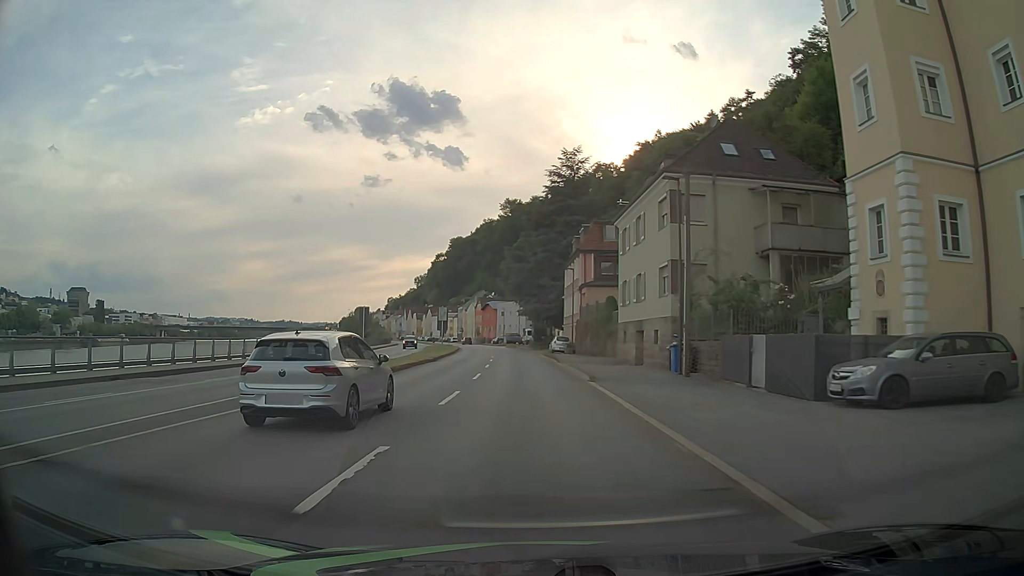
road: primary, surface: asphalt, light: Day
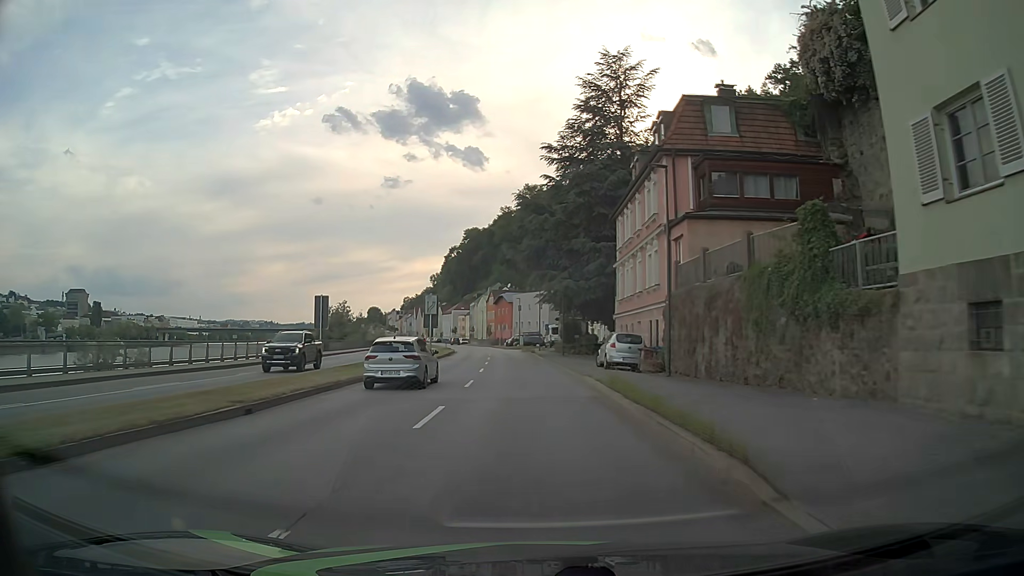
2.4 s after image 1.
(-0.3, +30.6) m; -2°
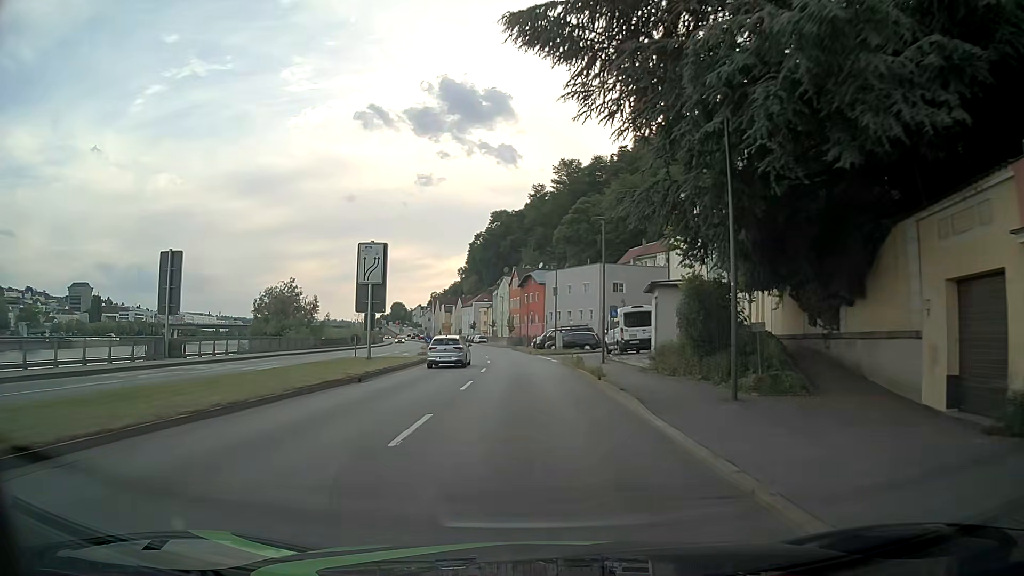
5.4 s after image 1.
(-1.0, +38.3) m; -3°
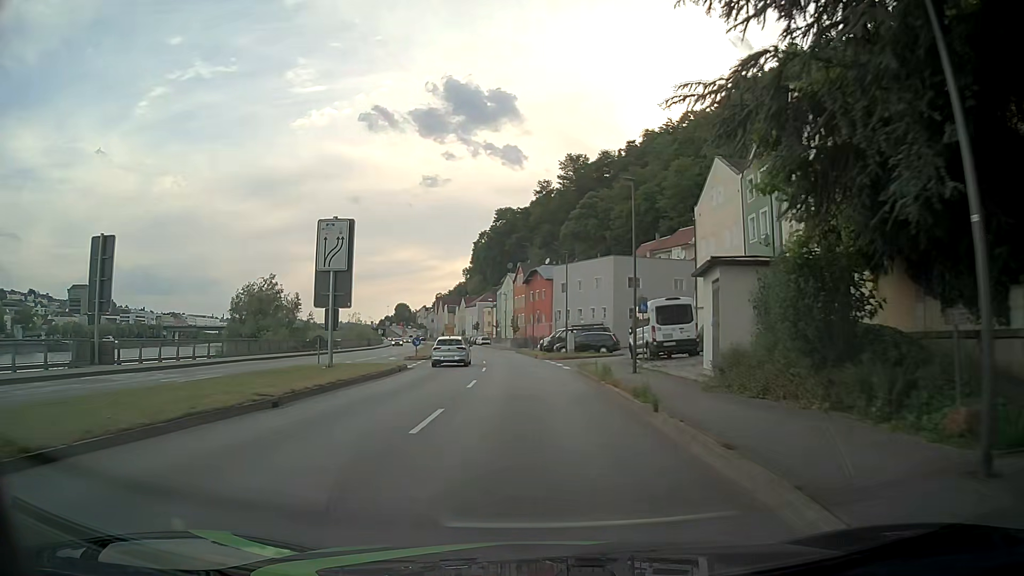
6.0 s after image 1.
(0.0, +7.7) m; 0°
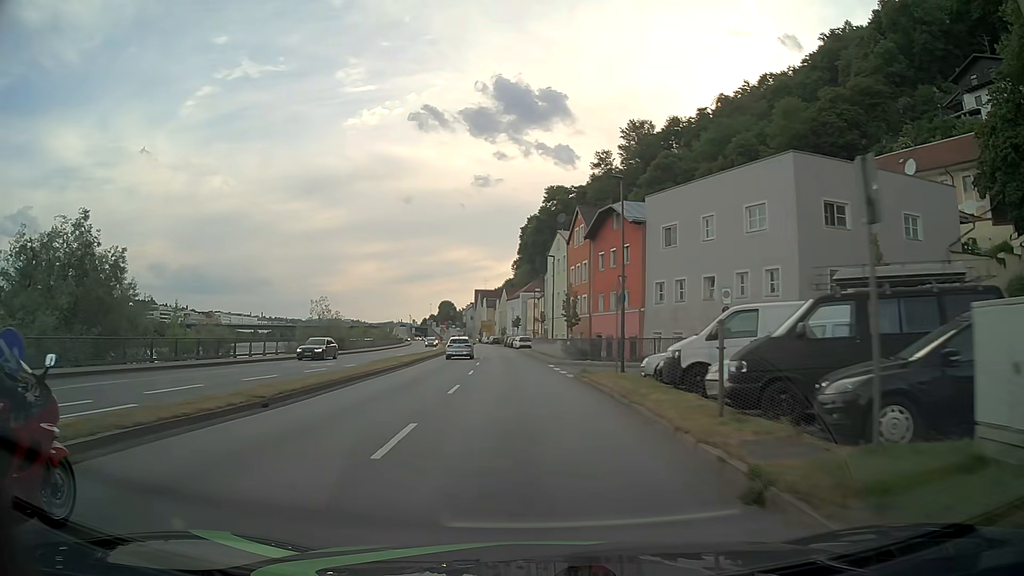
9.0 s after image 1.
(-1.0, +38.3) m; -4°
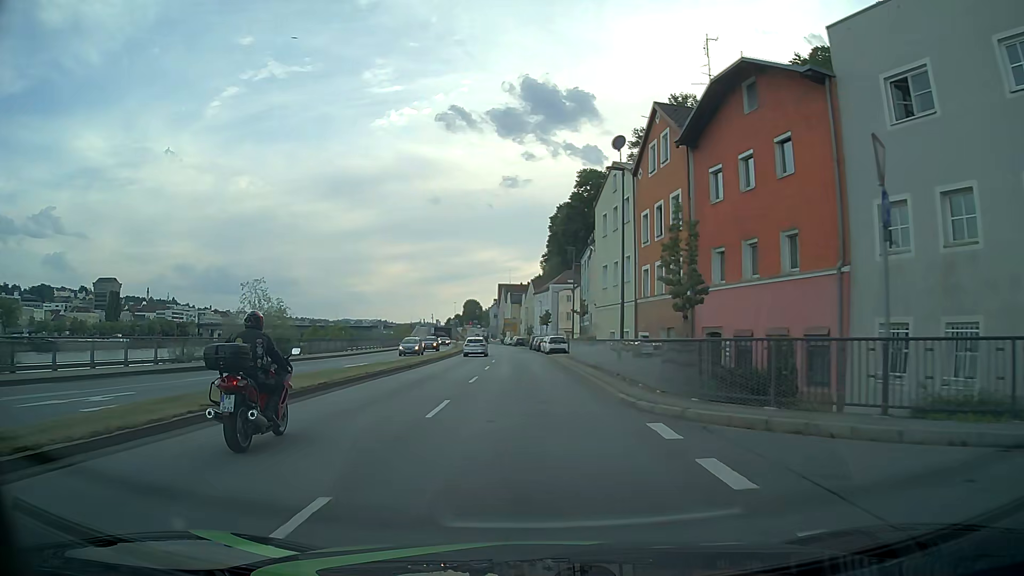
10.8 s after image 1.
(-0.5, +22.9) m; -2°
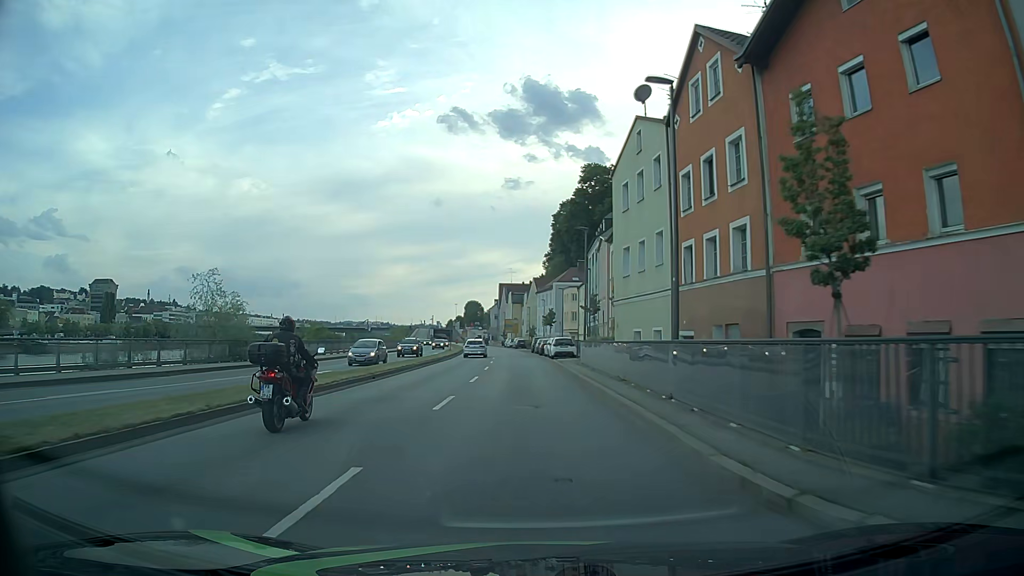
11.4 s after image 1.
(0.0, +7.7) m; 0°
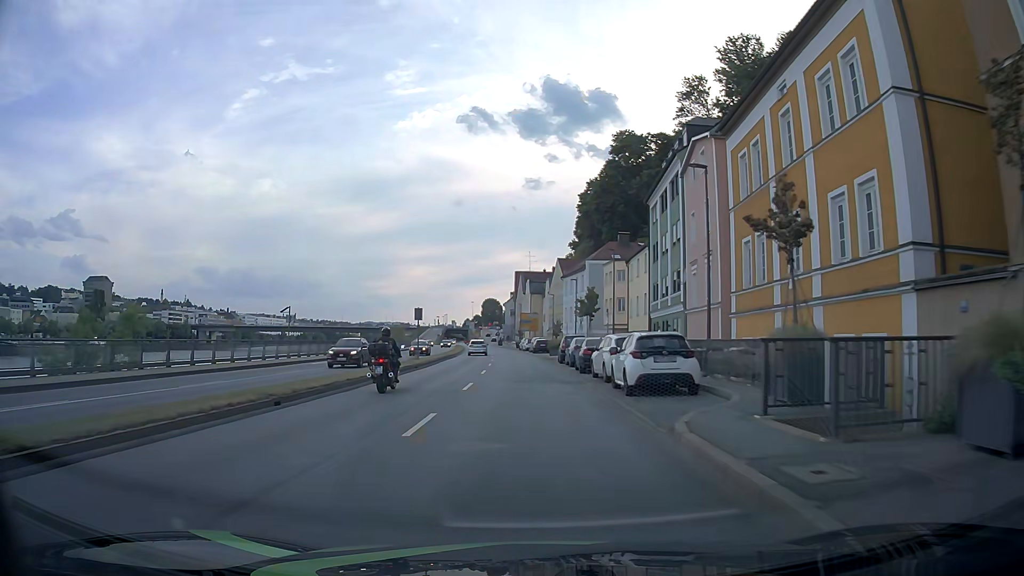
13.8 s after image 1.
(-0.5, +30.6) m; -2°
(0, +10) (0, +20) (0, +30) (-1, +40) (-1, +50) (-2, +60) (-3, +70) (-3, +80) (-4, +90) (-5, +100) m
